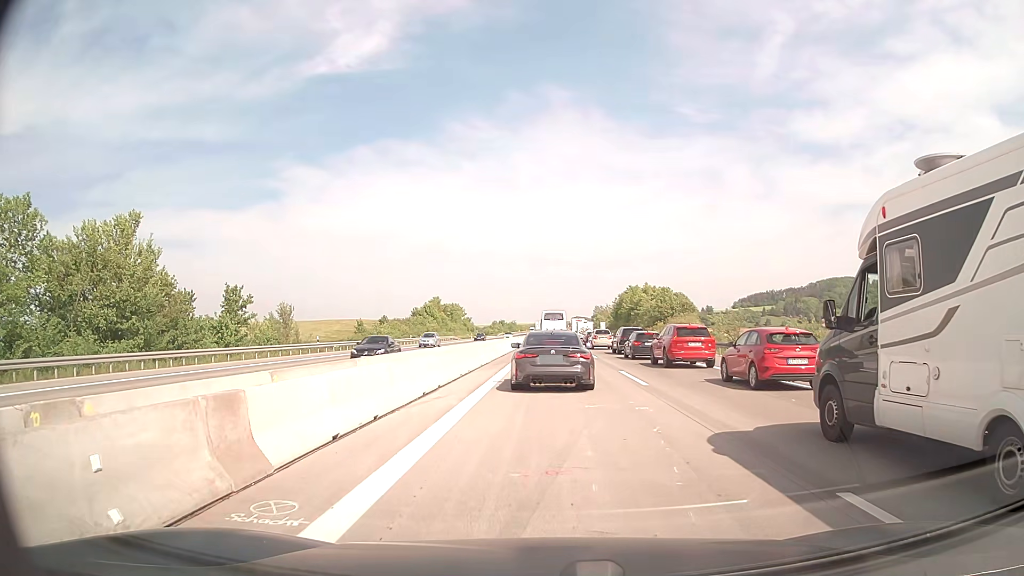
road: motorway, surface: concrete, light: Day
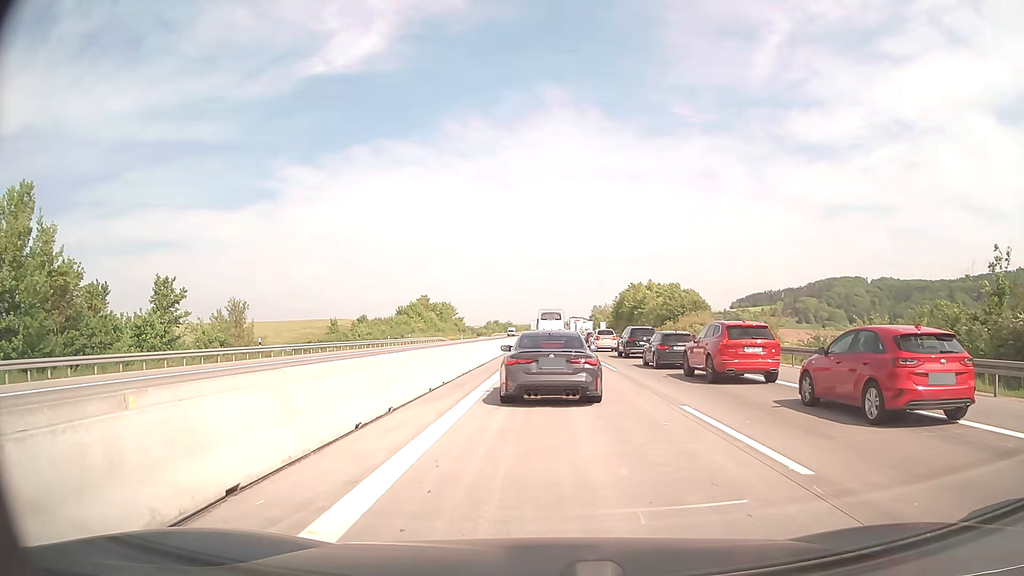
(0.0, +10.8) m; 0°
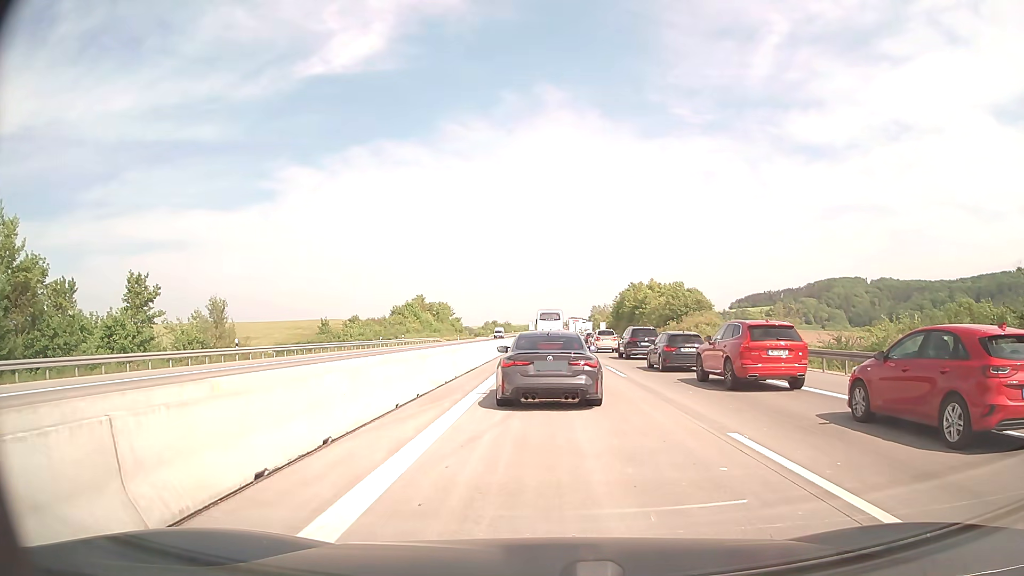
(0.0, +3.3) m; -1°
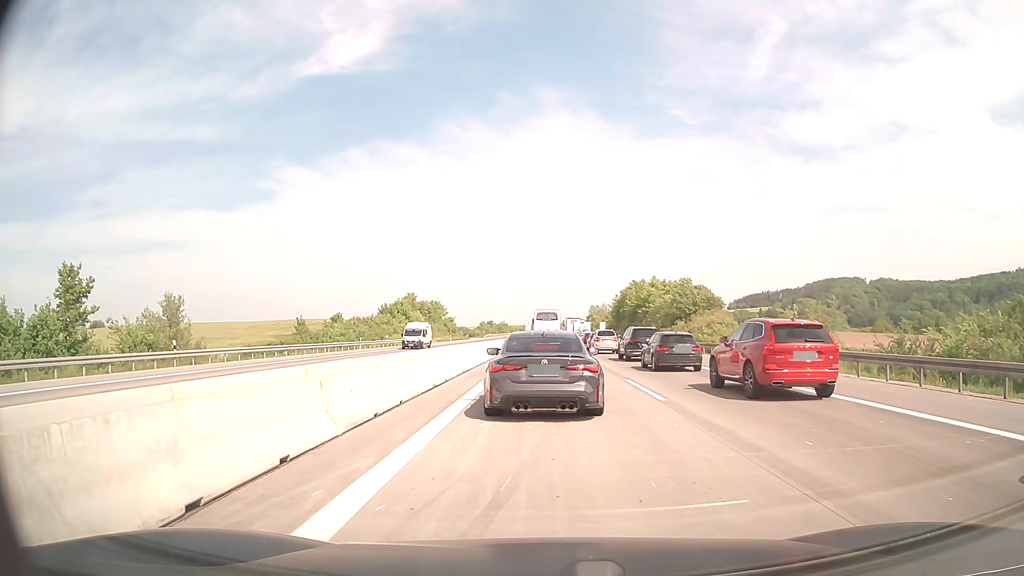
(+0.1, +7.2) m; +1°
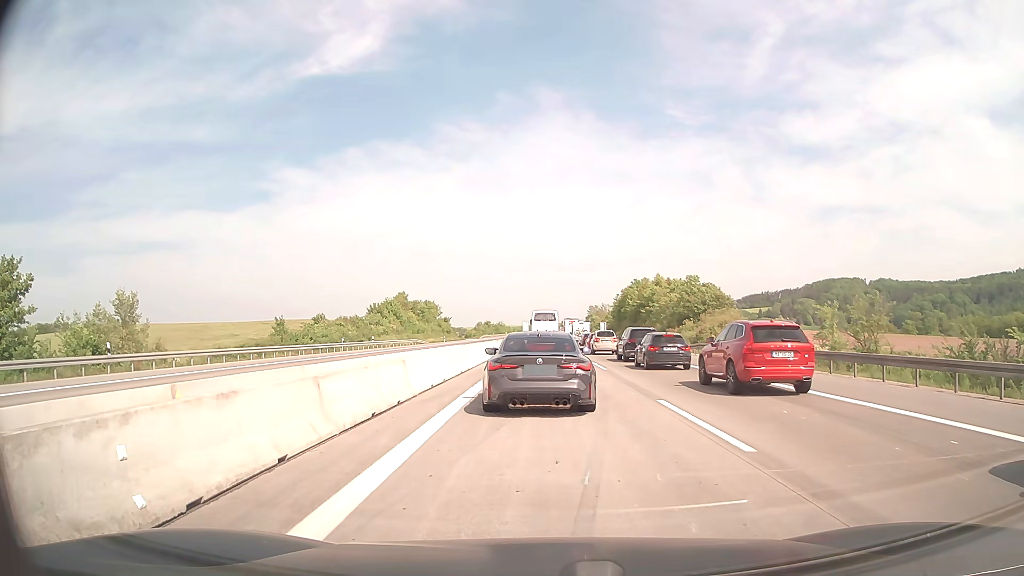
(0.0, +5.9) m; -1°
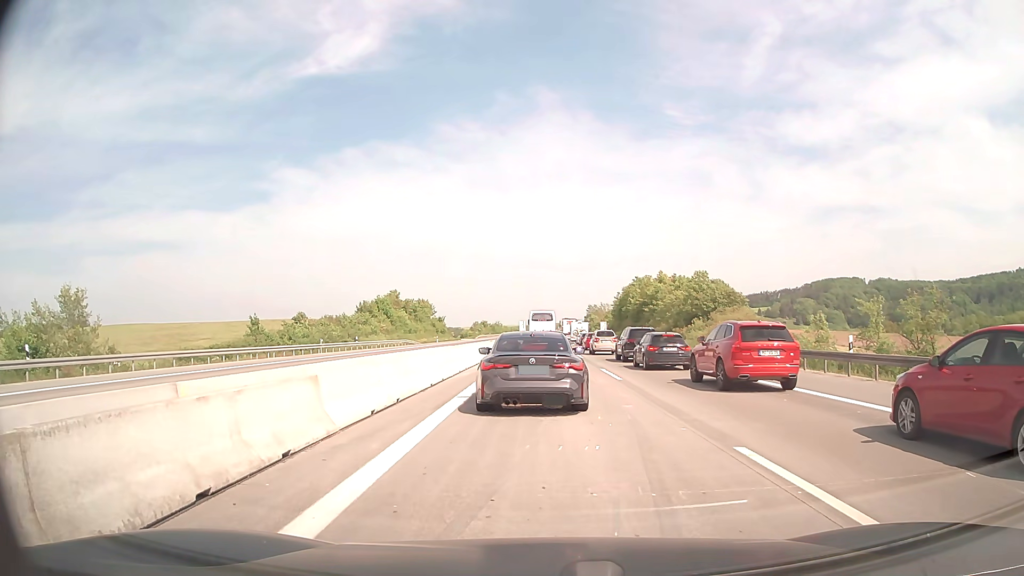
(+0.1, +5.7) m; 0°
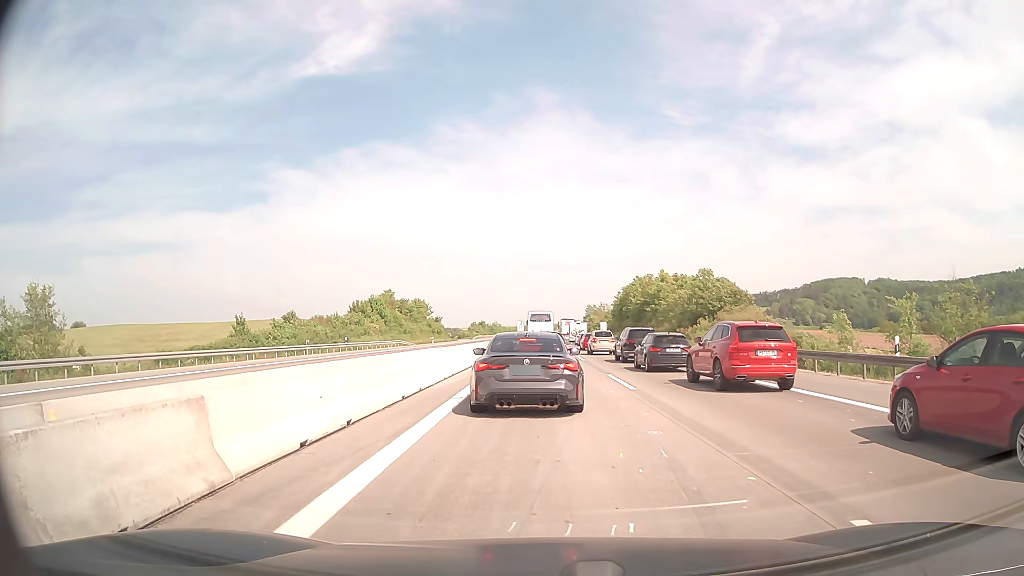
(0.0, +3.3) m; +1°
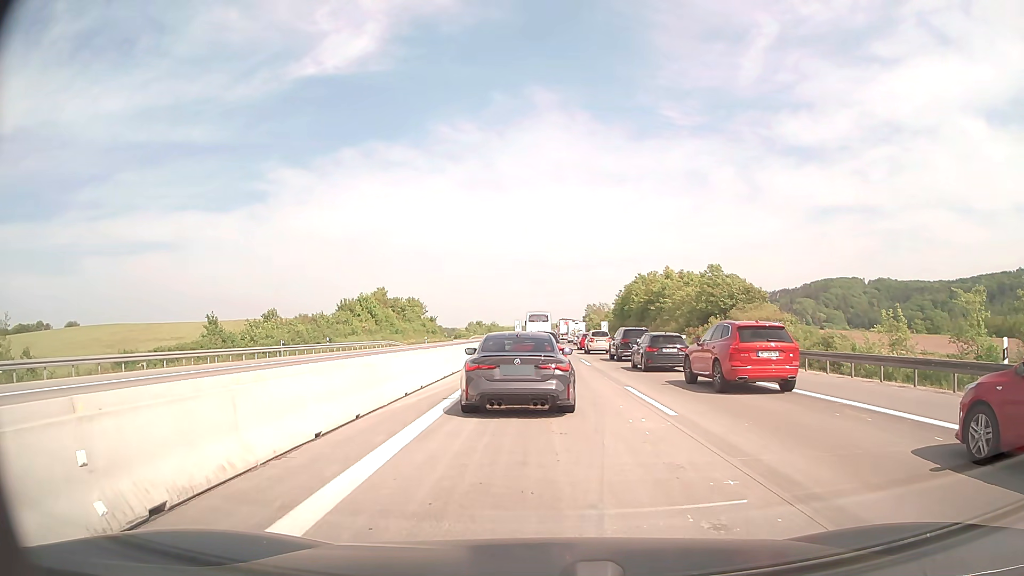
(0.0, +5.3) m; 0°
(0, +10) (0, +20) (0, +30) (-1, +40) (-1, +50) (-1, +60) (-1, +70) (-1, +80) (-1, +90) (-1, +100) m
